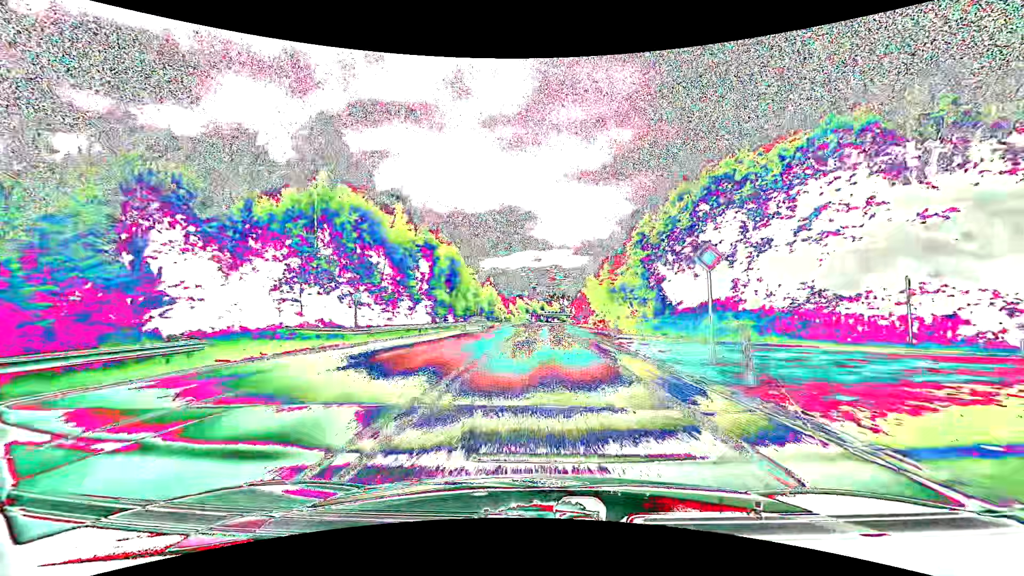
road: primary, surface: asphalt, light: Day
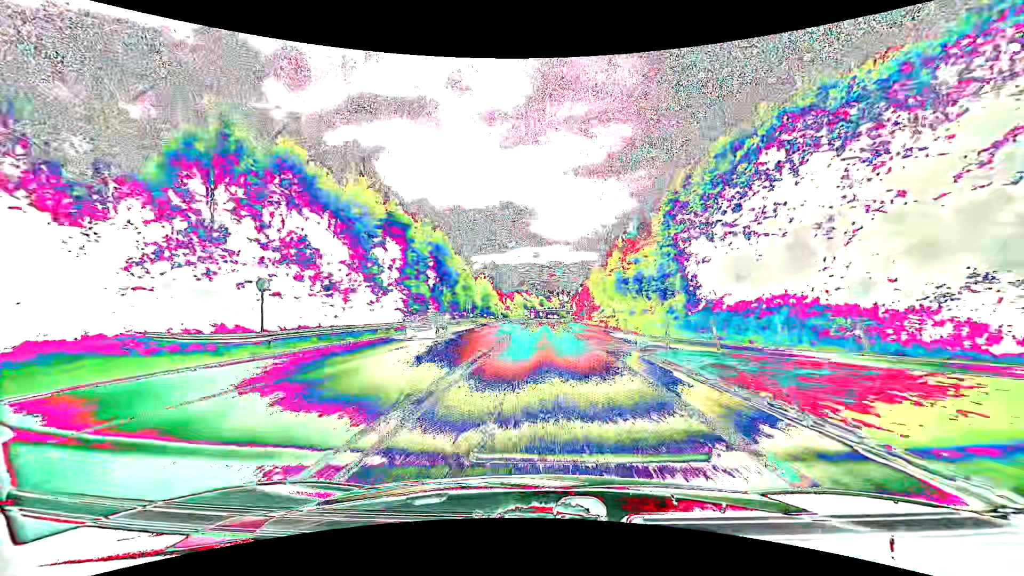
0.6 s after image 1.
(0.0, +11.2) m; 0°
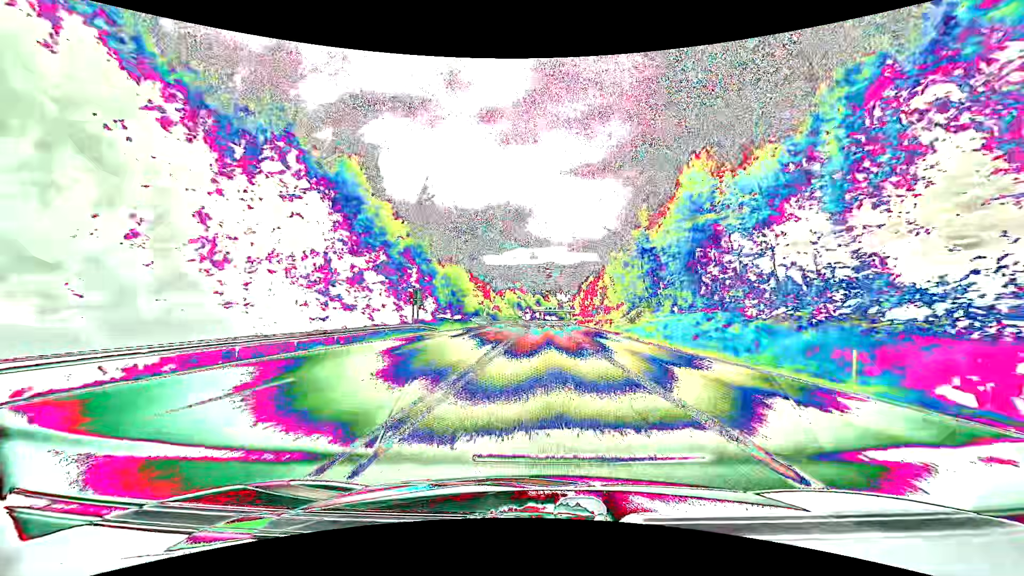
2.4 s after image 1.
(+0.2, +34.9) m; 0°
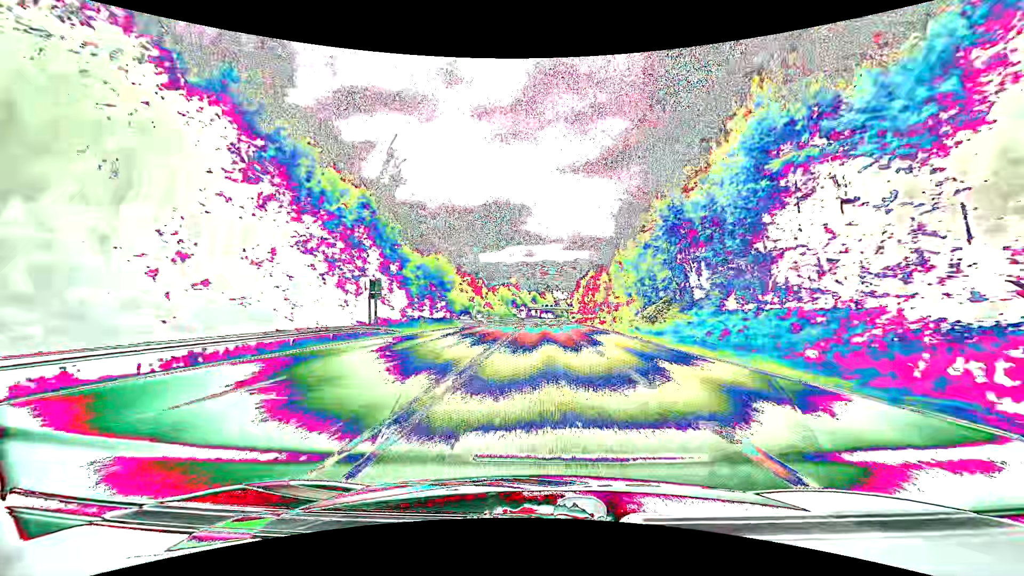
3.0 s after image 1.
(+0.1, +12.2) m; 0°
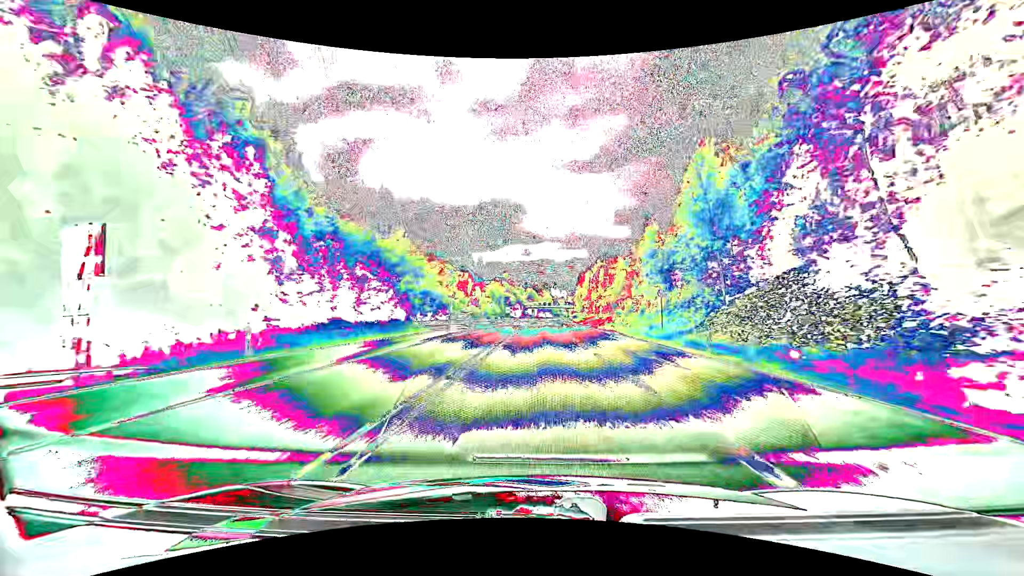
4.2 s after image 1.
(+0.1, +25.1) m; 0°
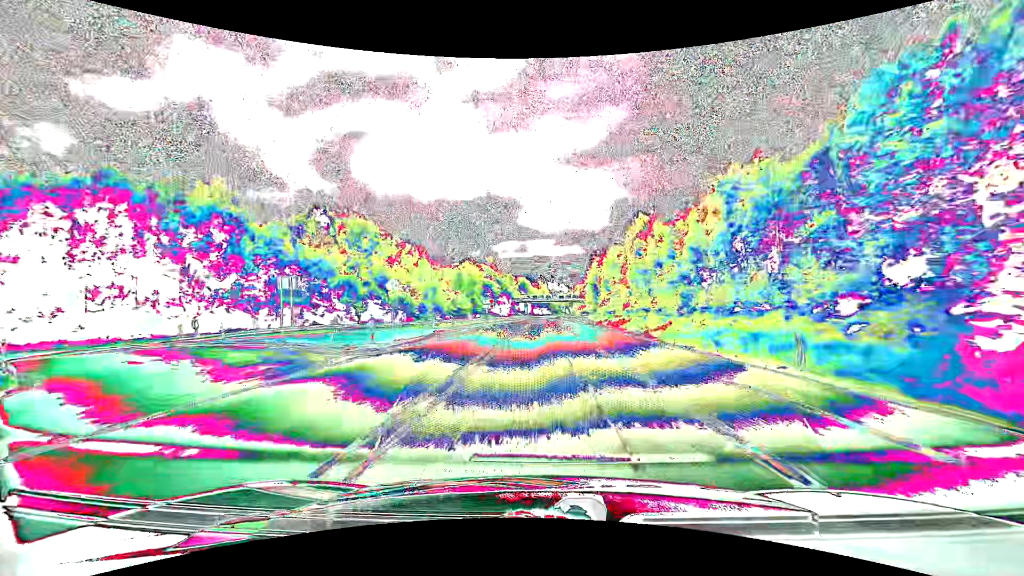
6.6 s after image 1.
(0.0, +53.2) m; +1°
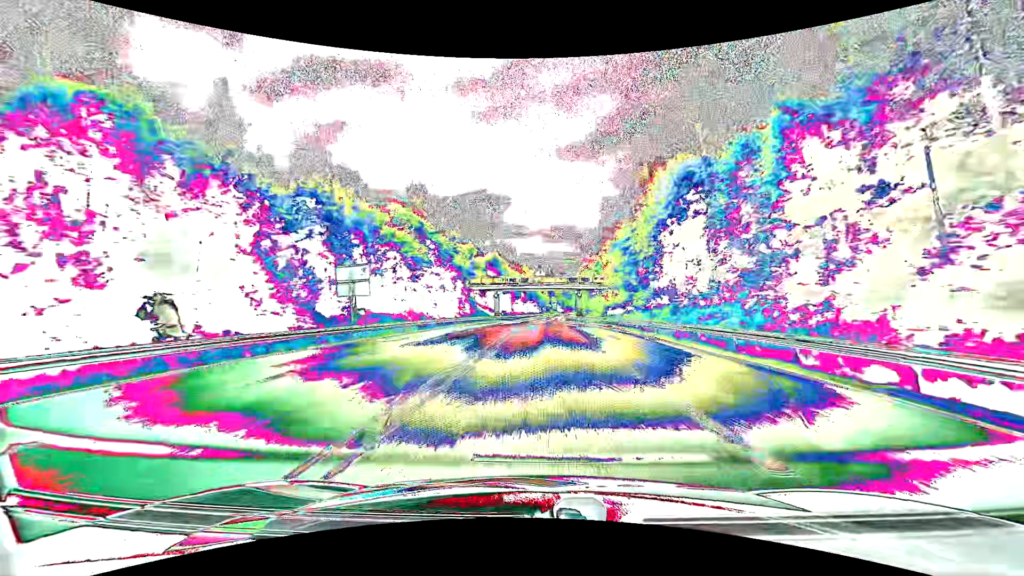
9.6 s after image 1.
(+0.6, +71.4) m; +1°
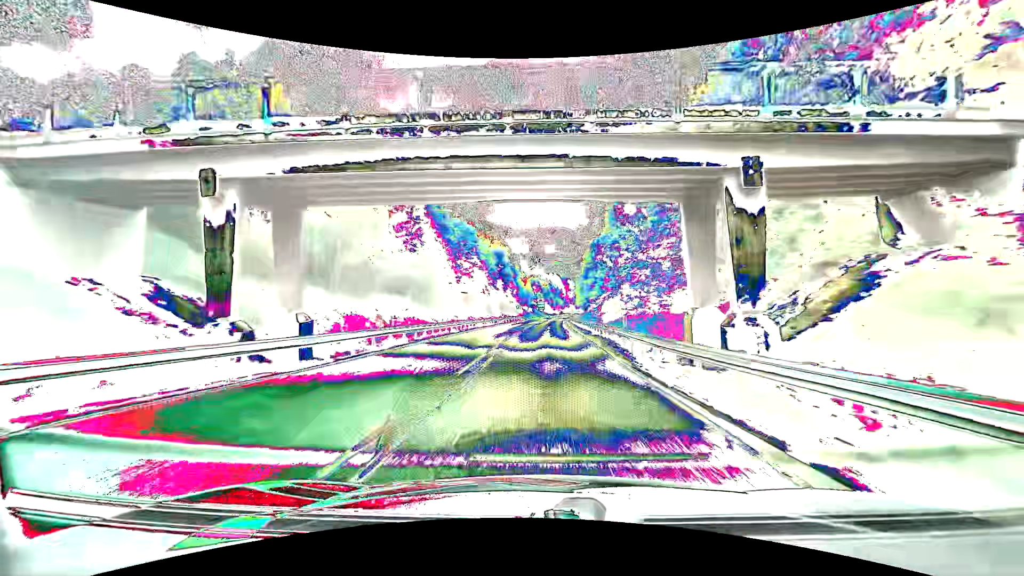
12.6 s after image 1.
(+0.9, +72.8) m; +2°
(0, +10) (0, +20) (0, +30) (+1, +40) (+1, +50) (+1, +60) (+2, +70) (+2, +80) (+3, +90) (+3, +100) m
